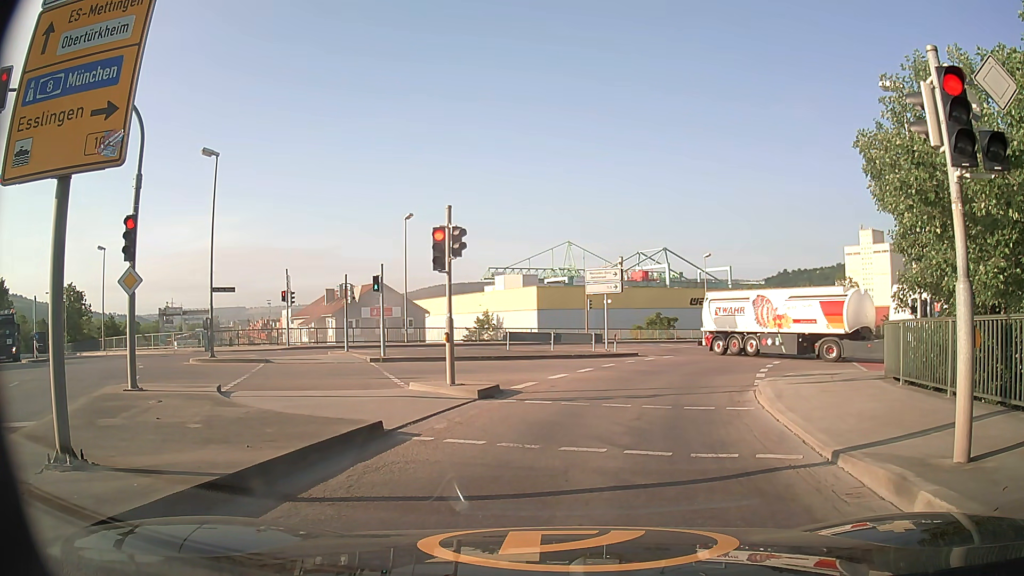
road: secondary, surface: asphalt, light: Day
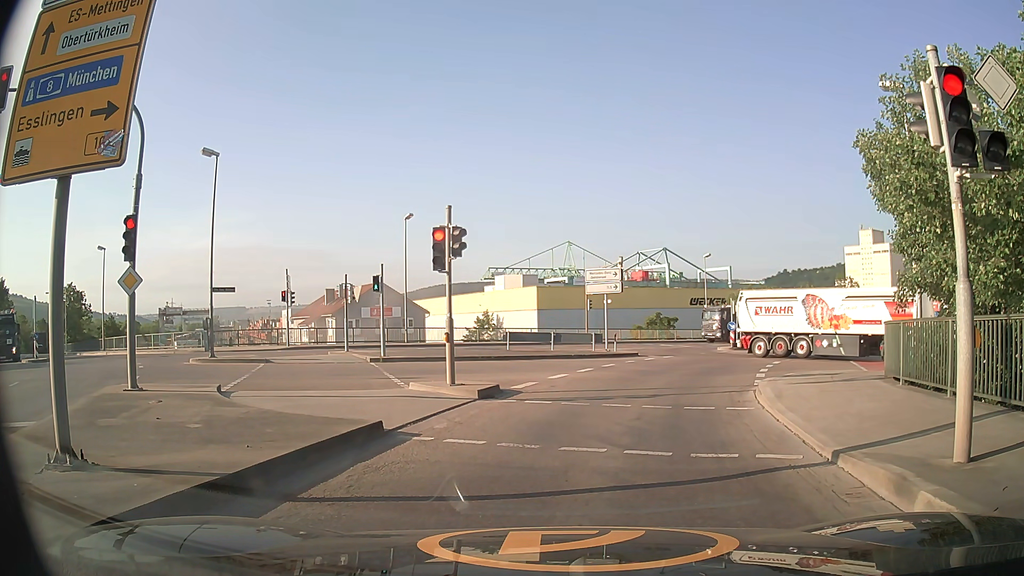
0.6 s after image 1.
(0.0, 0.0) m; 0°
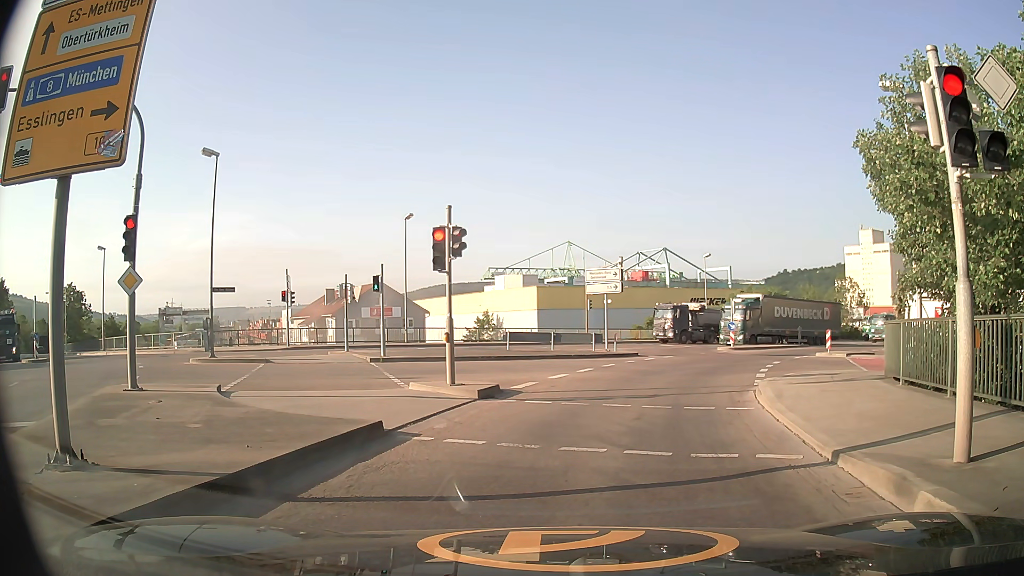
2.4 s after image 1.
(0.0, 0.0) m; 0°
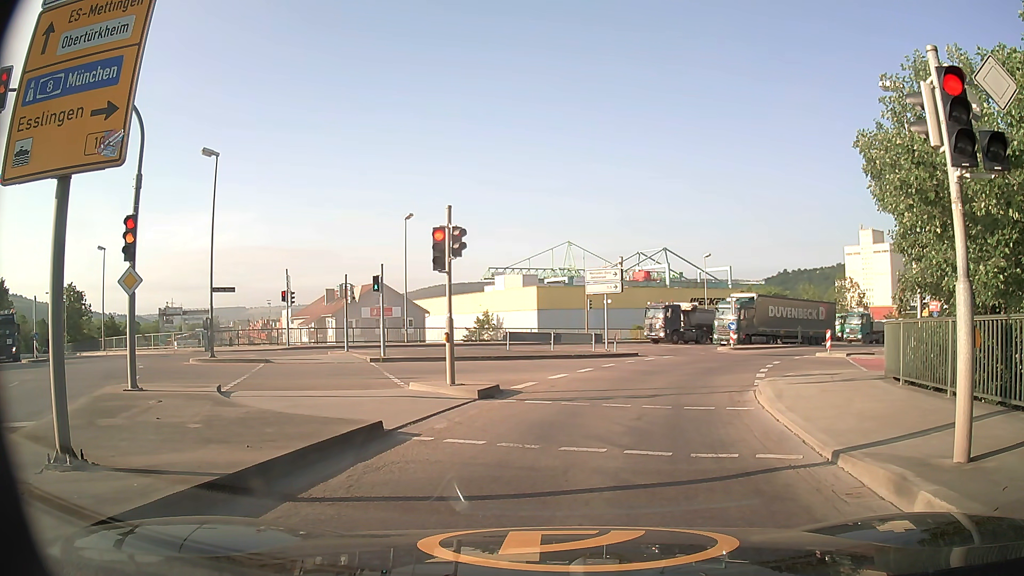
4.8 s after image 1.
(0.0, 0.0) m; 0°
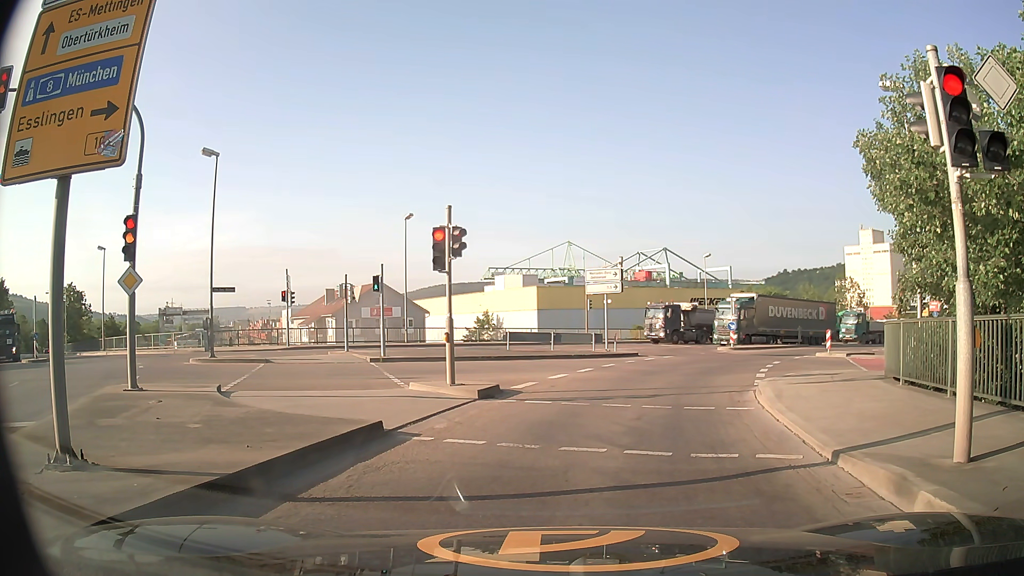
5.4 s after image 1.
(0.0, 0.0) m; 0°
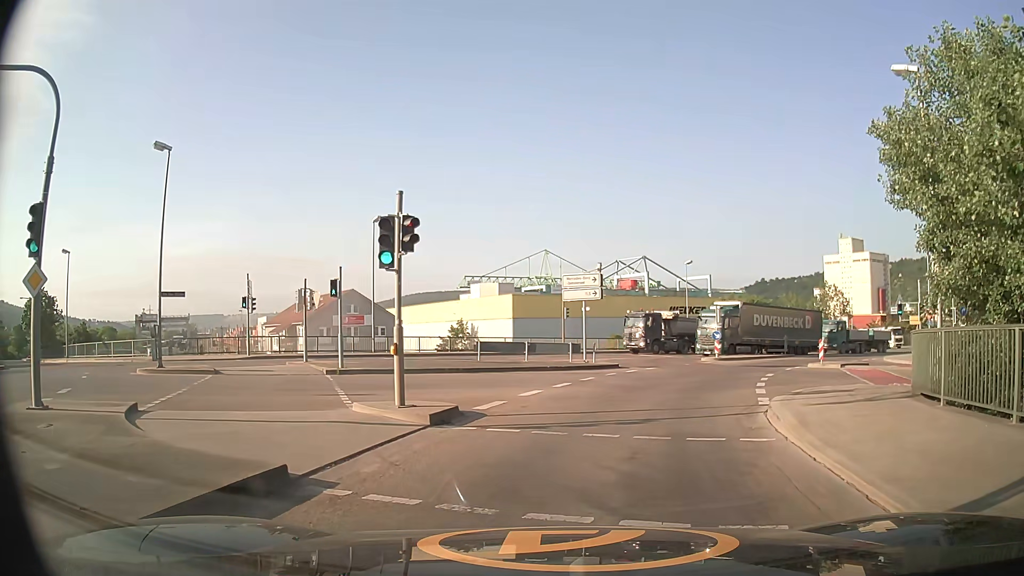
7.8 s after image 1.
(0.0, +2.6) m; +3°
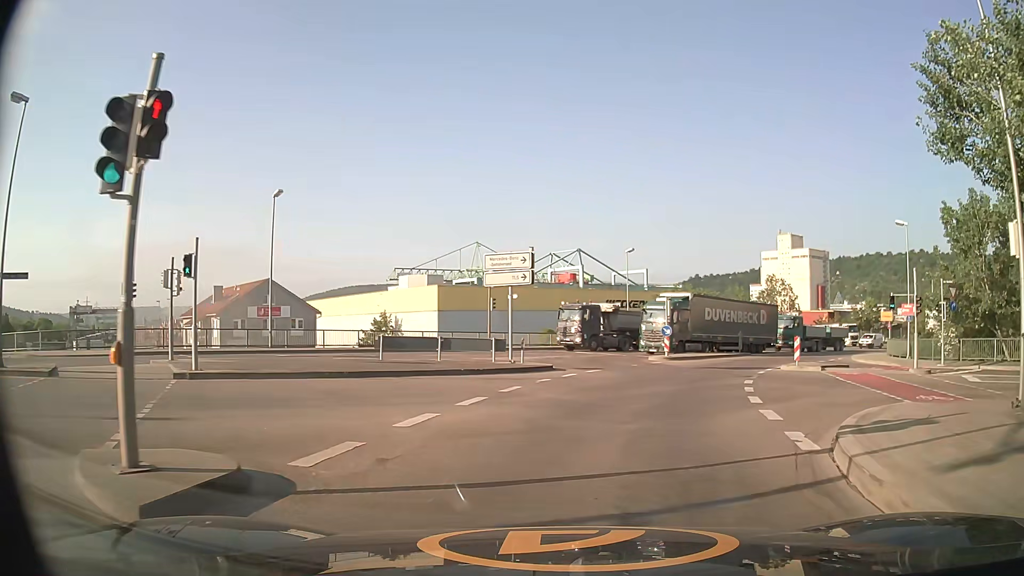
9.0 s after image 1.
(+0.2, +6.3) m; +5°
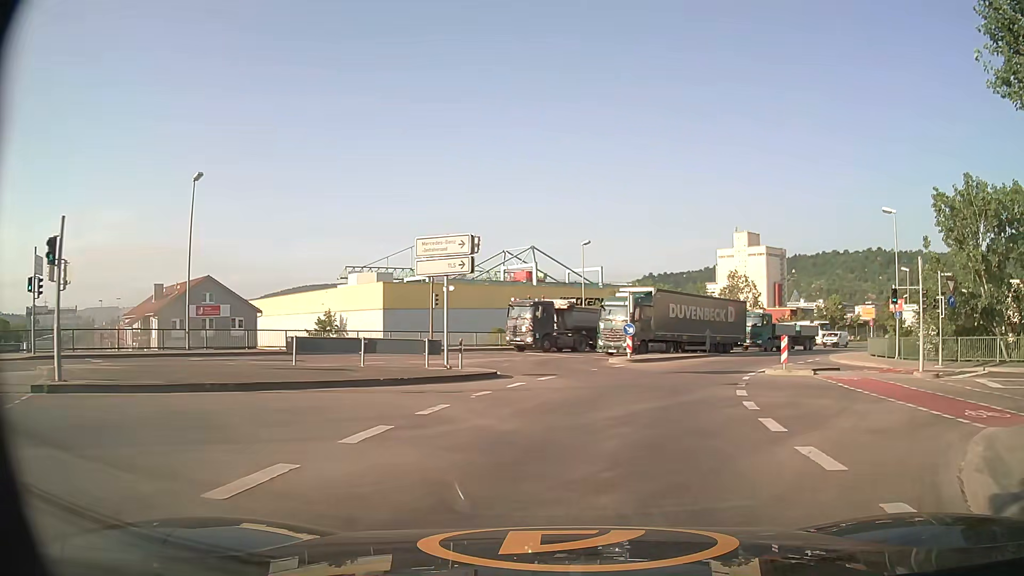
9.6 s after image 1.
(+0.1, +4.4) m; +3°
(+1, +10) (+3, +20) (+6, +29) (+11, +38) (+16, +46) (+22, +54) (+29, +62) (+36, +69) (+43, +76) (+50, +83) m
